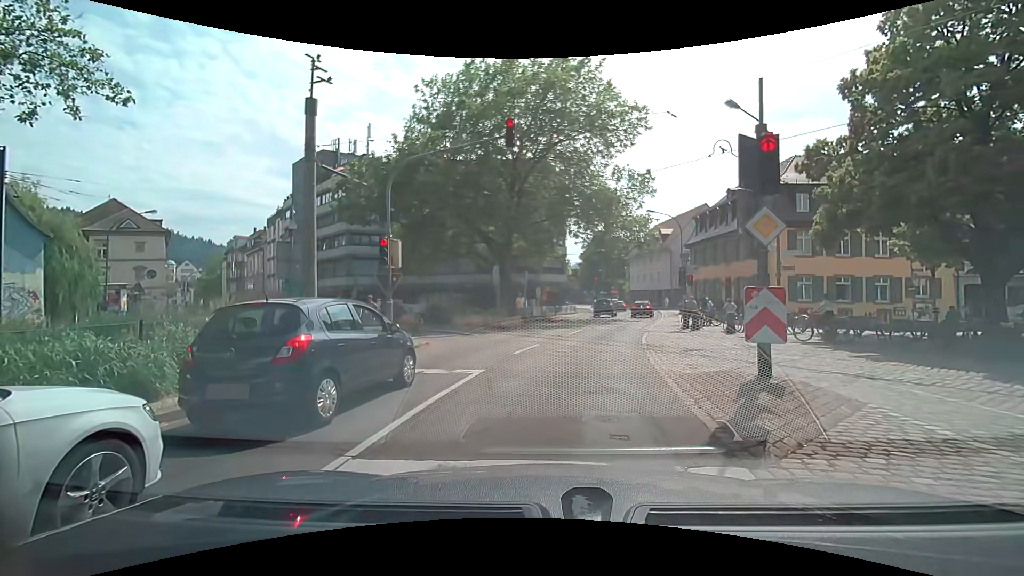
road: primary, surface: asphalt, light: Day
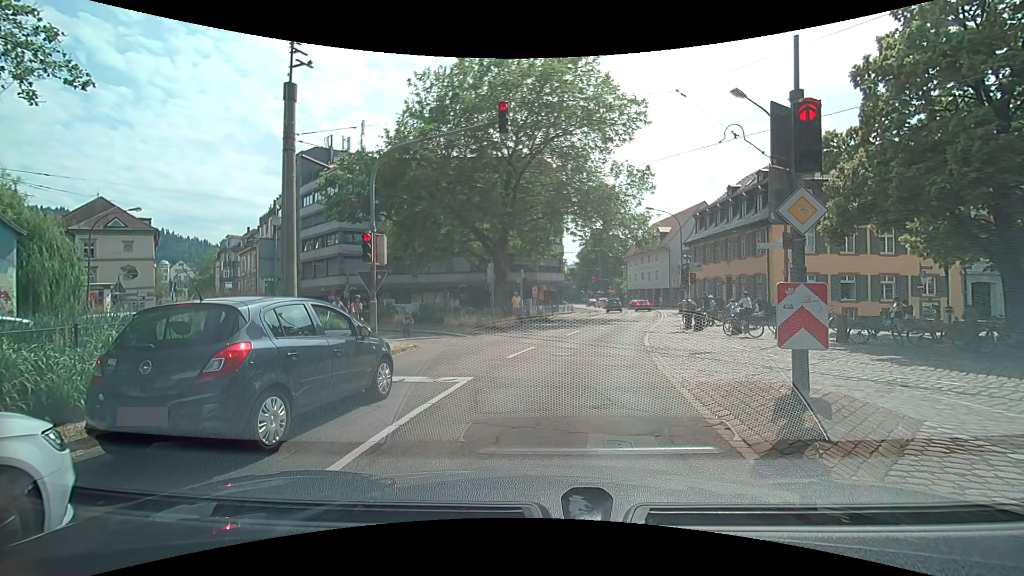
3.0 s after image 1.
(0.0, +1.1) m; 0°
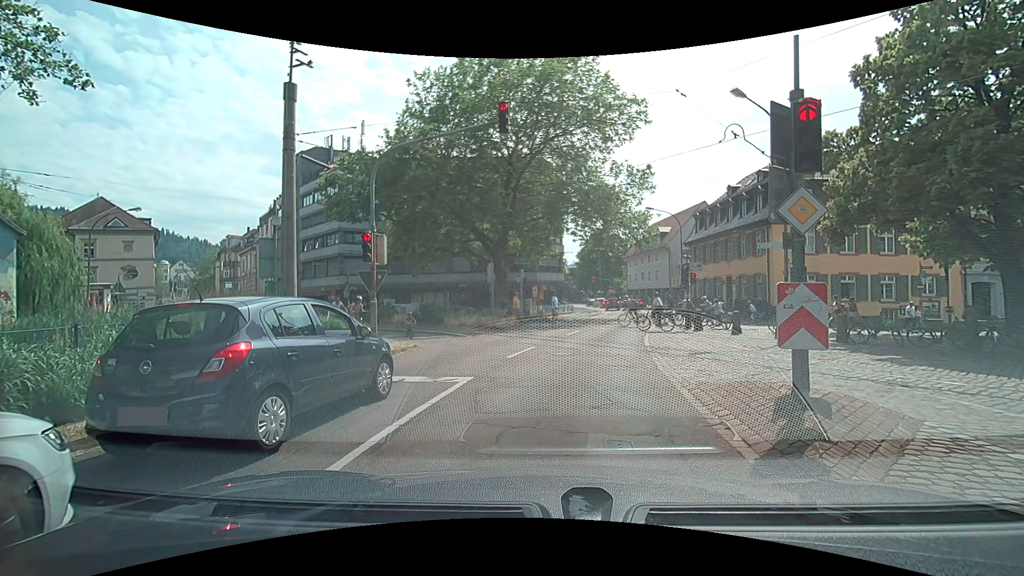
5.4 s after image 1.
(0.0, 0.0) m; 0°
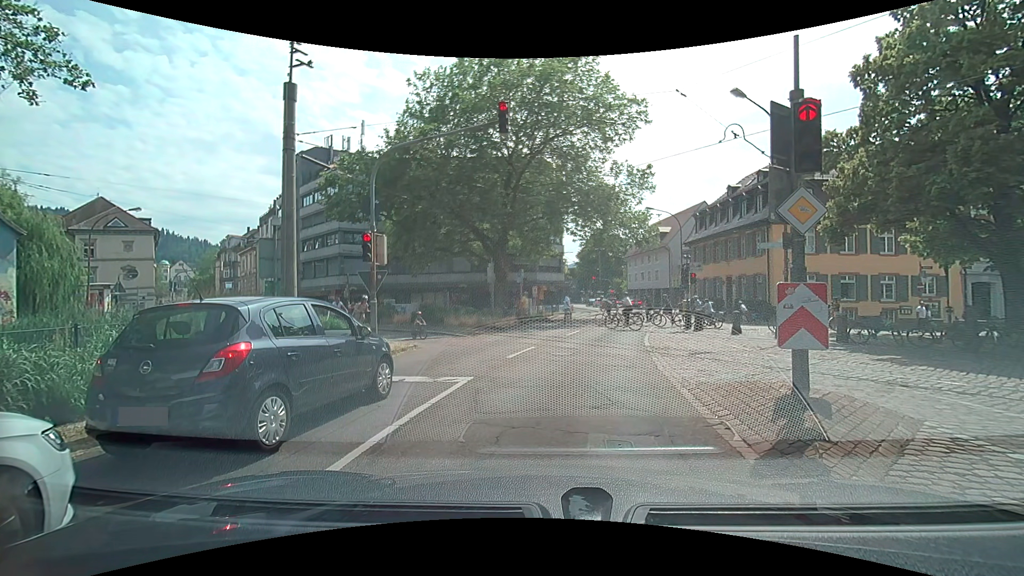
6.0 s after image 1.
(0.0, 0.0) m; 0°
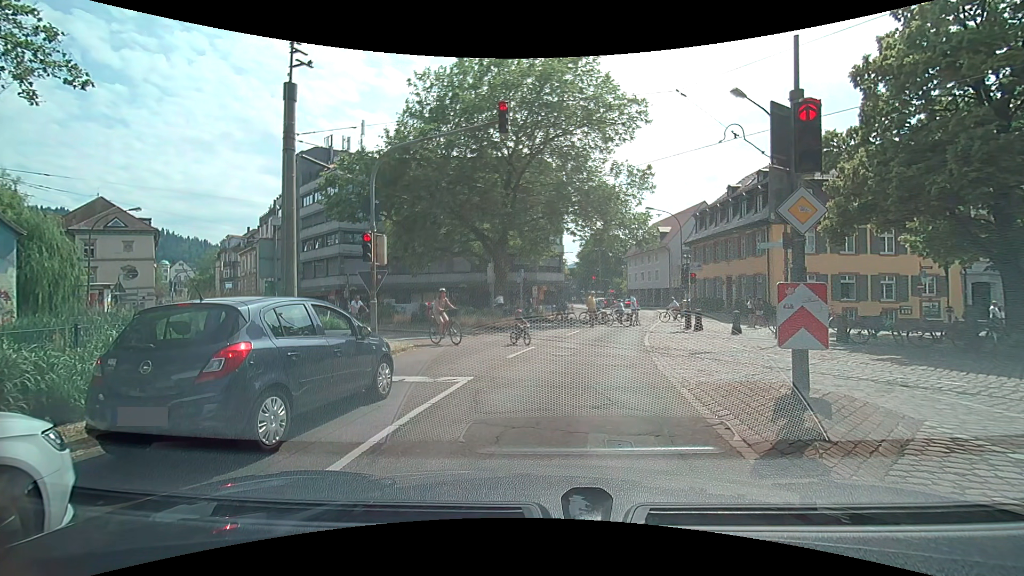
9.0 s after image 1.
(0.0, 0.0) m; 0°
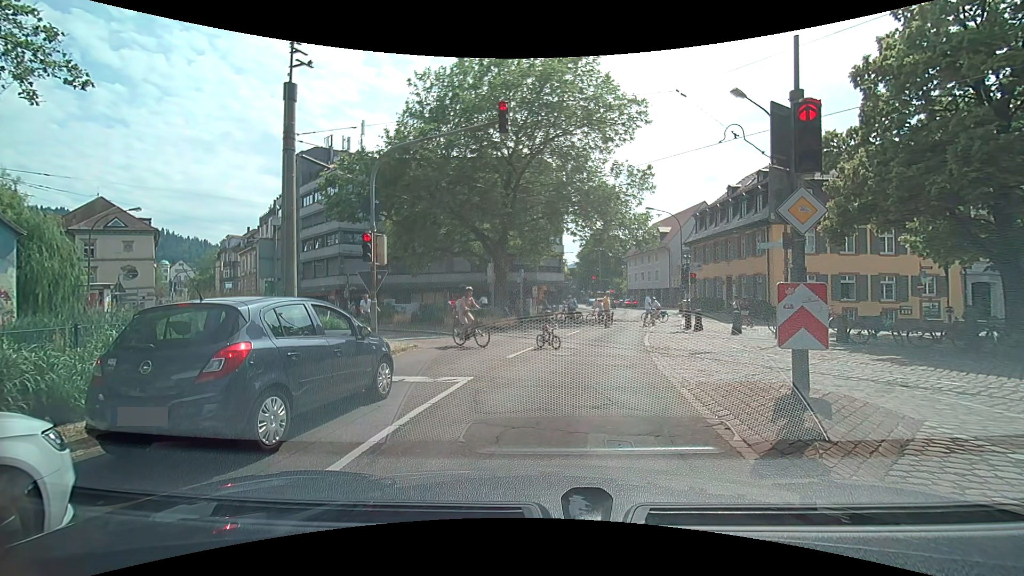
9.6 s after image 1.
(0.0, 0.0) m; 0°
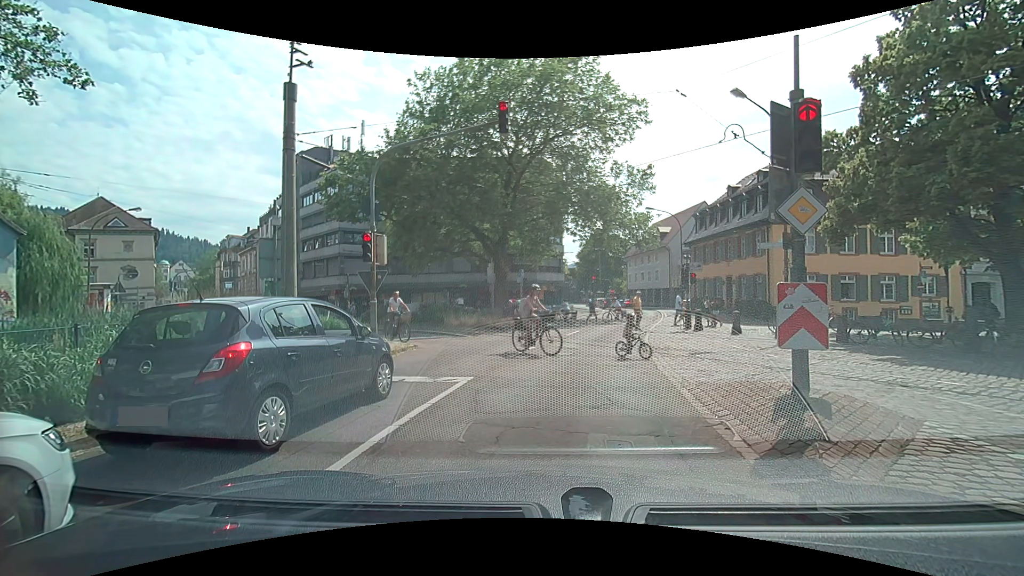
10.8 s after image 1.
(0.0, 0.0) m; 0°
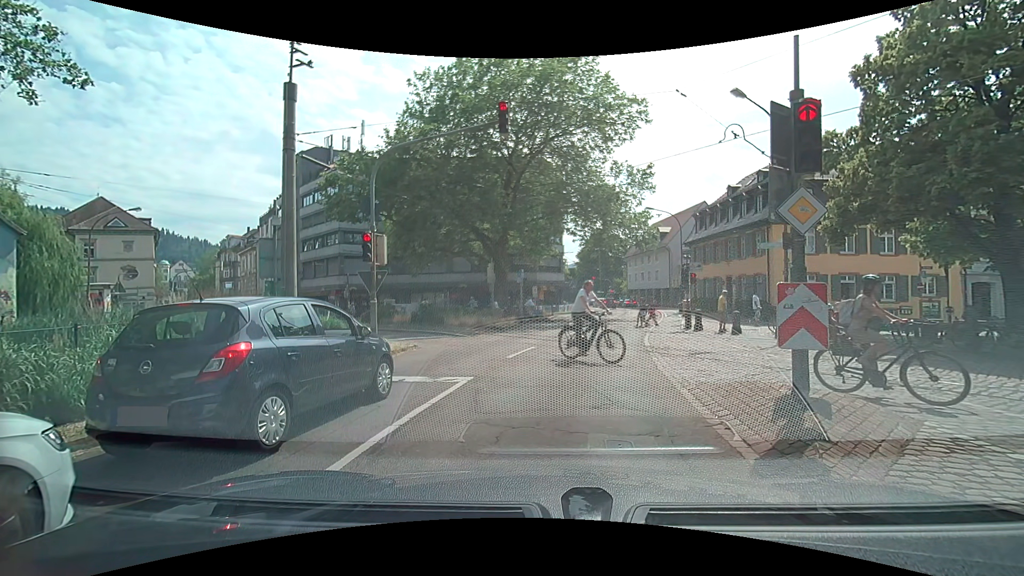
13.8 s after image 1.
(0.0, 0.0) m; 0°
